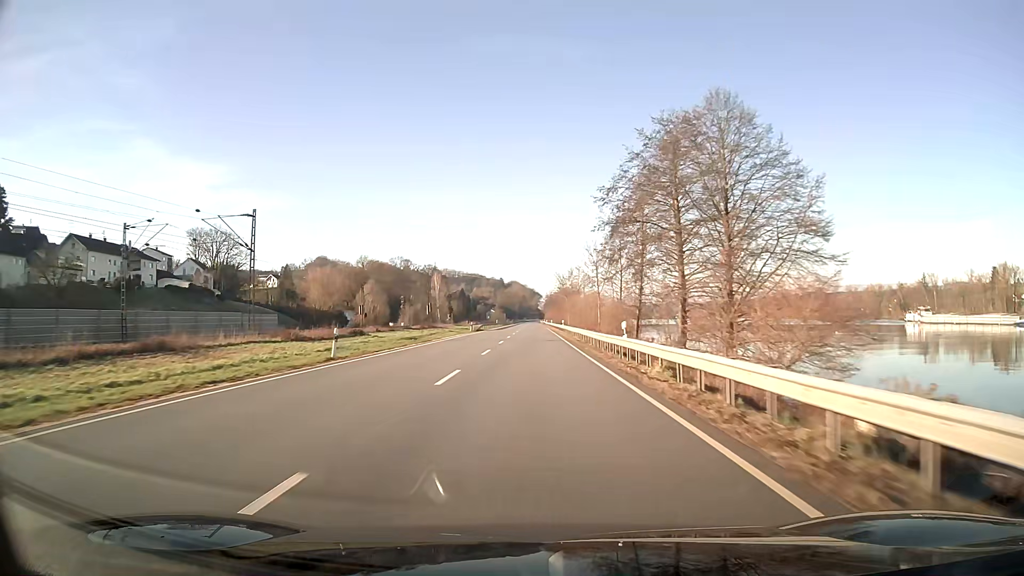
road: unclassified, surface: asphalt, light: Day
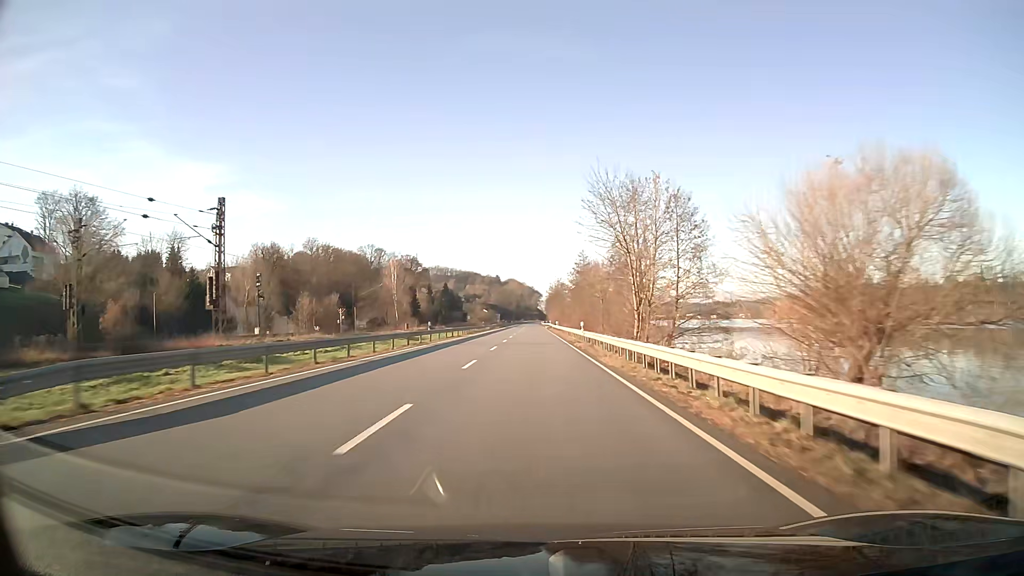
(+0.1, +79.8) m; 0°
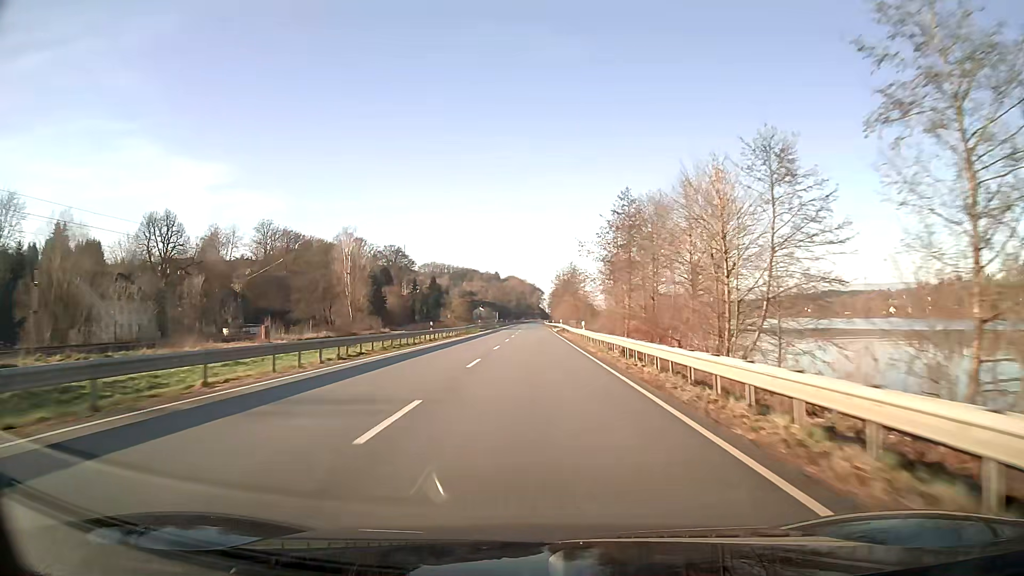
(-0.1, +47.9) m; 0°
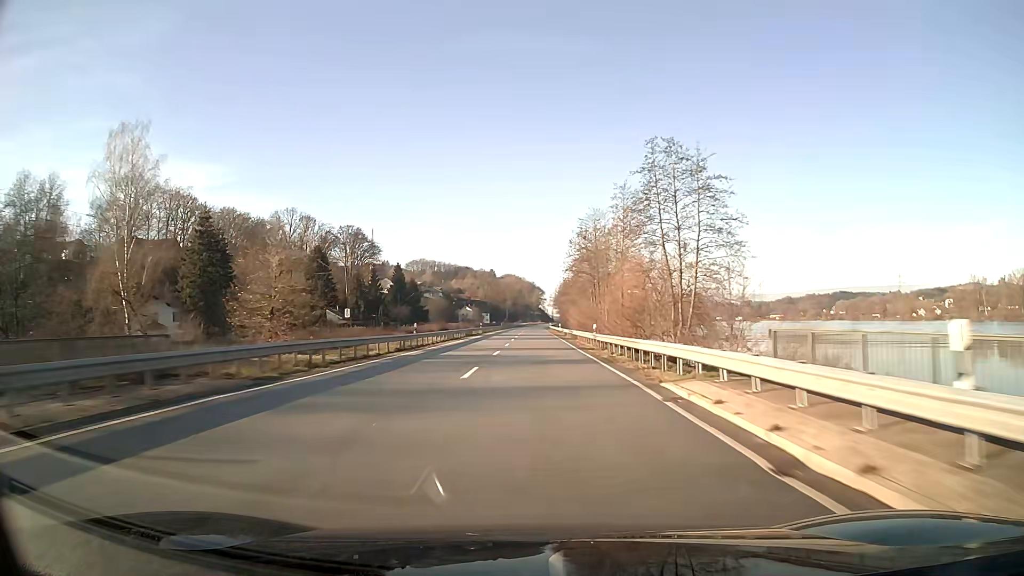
(+0.1, +79.9) m; 0°
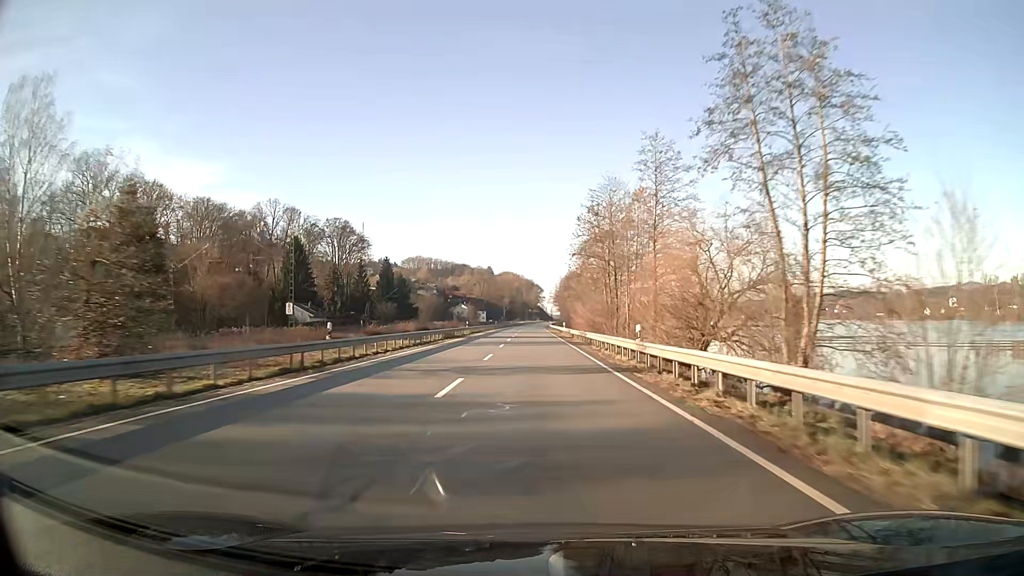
(0.0, +16.0) m; 0°
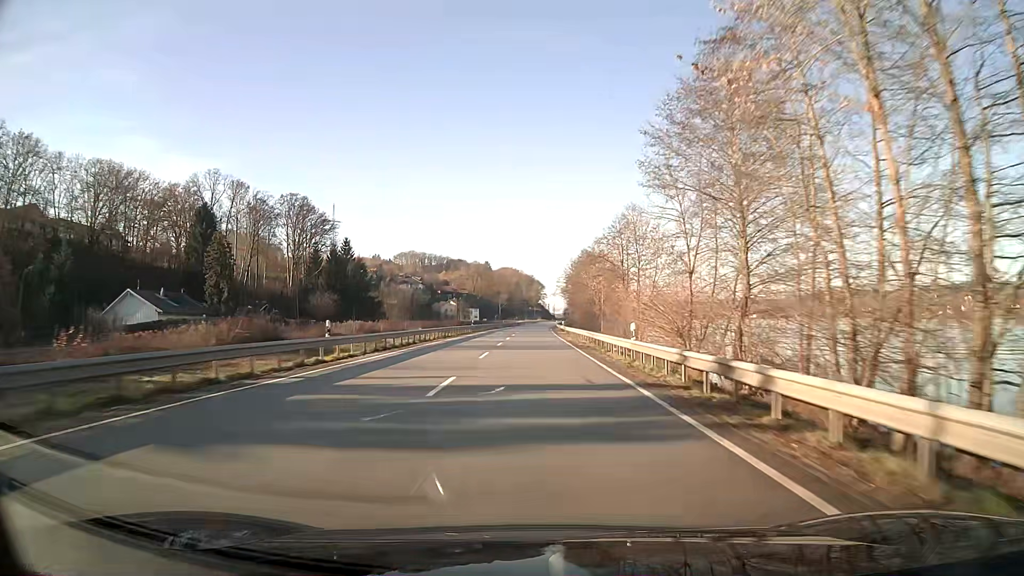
(0.0, +47.9) m; 0°
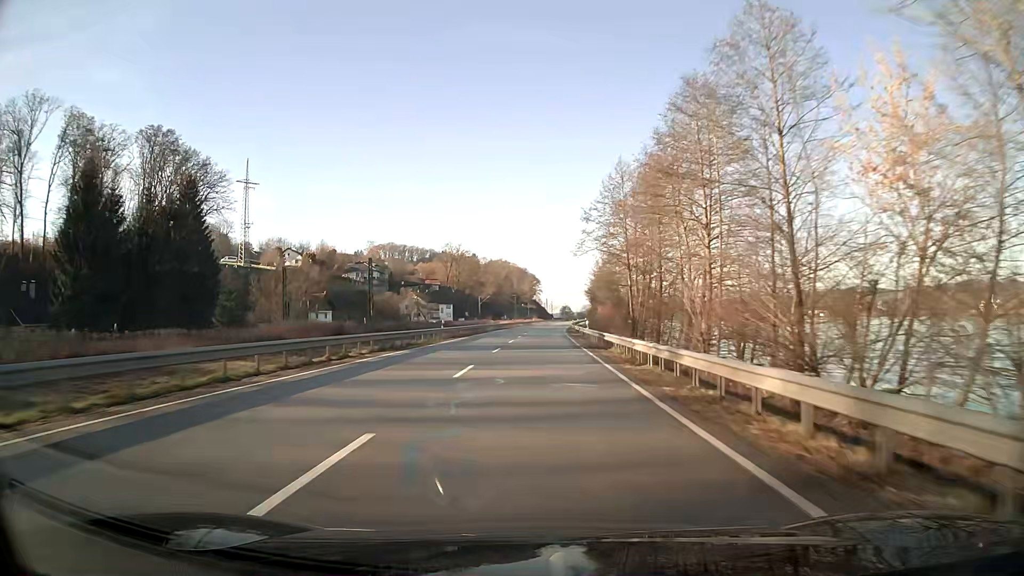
(+0.3, +79.9) m; +1°
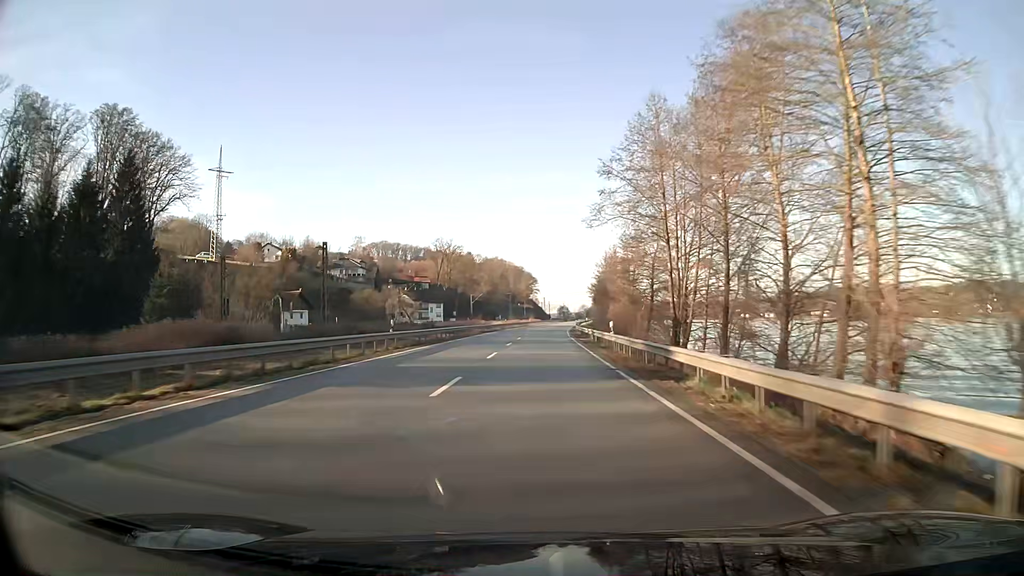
(0.0, +16.0) m; 0°
